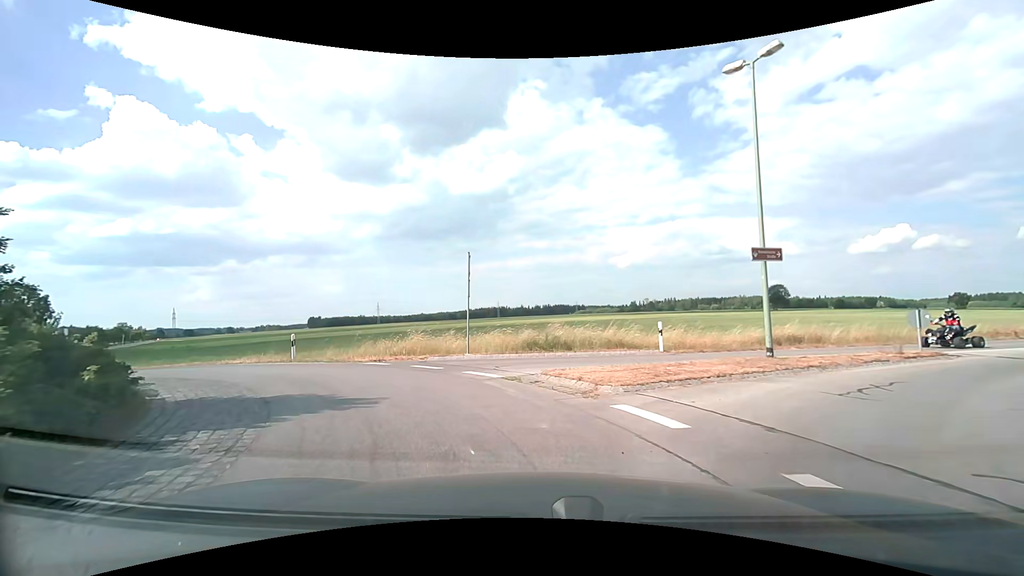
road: tertiary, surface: asphalt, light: Day
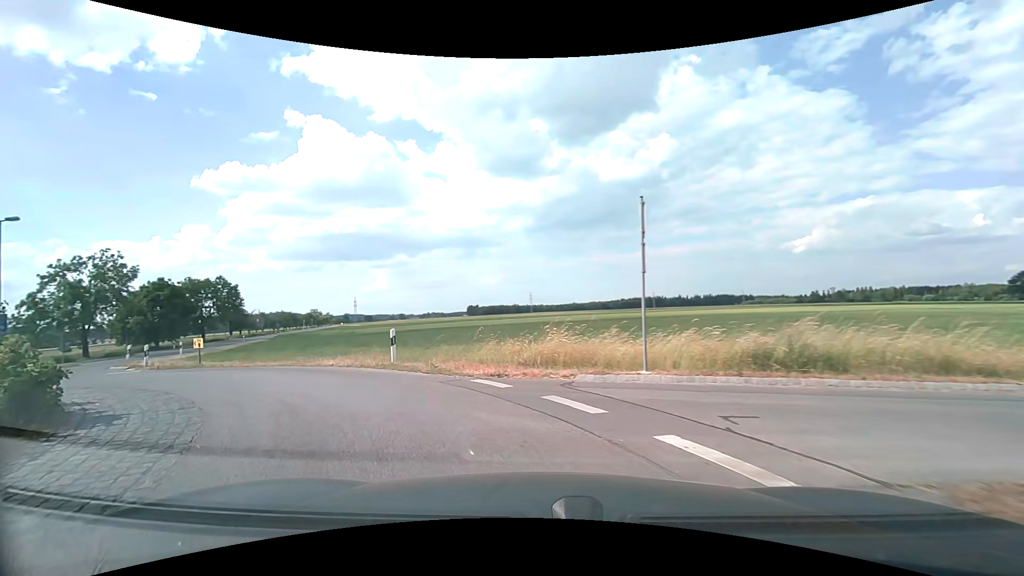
(-0.9, +6.9) m; -17°
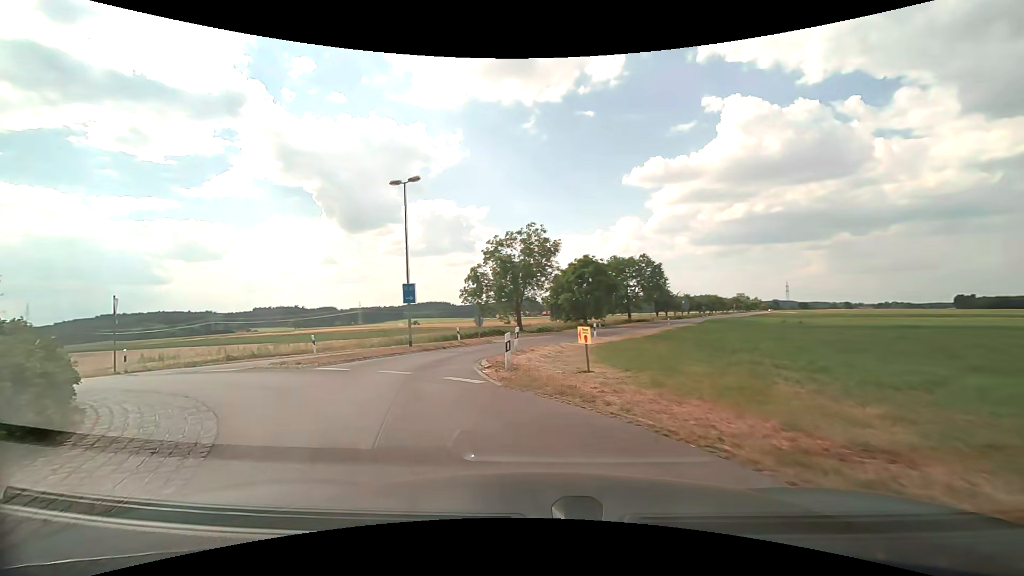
(-5.7, +12.3) m; -46°
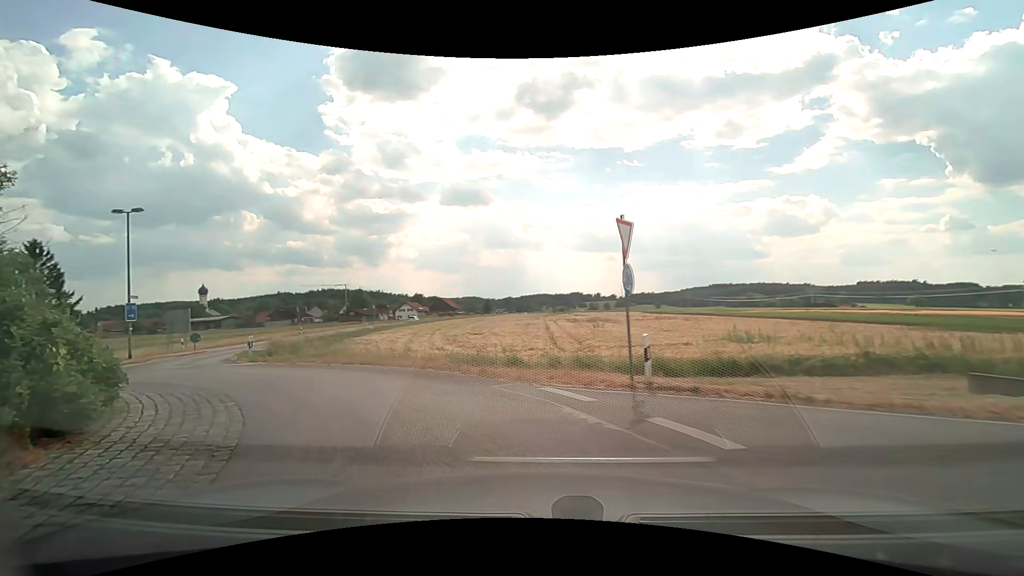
(-8.3, +14.6) m; -62°
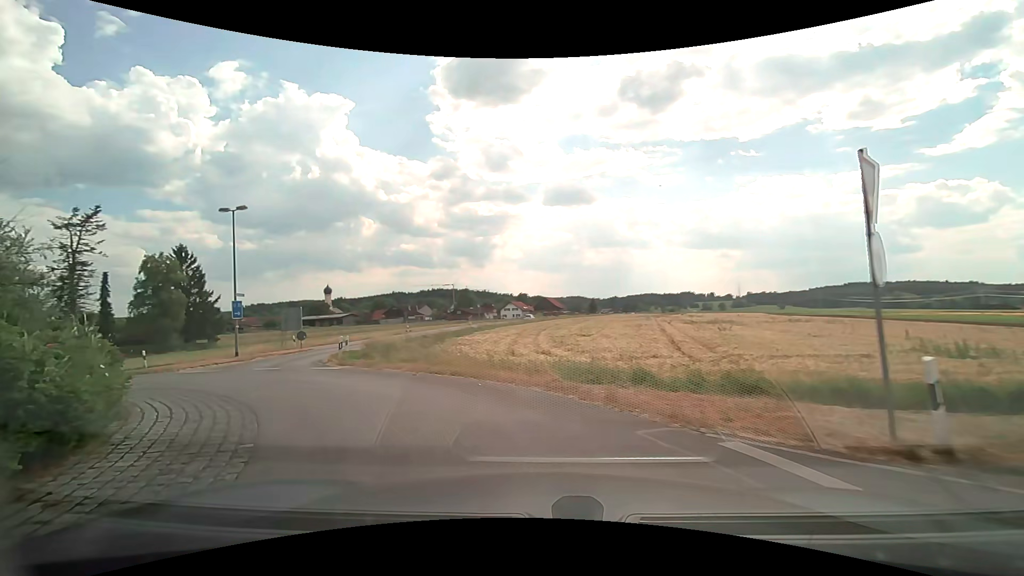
(-0.3, +3.4) m; -12°
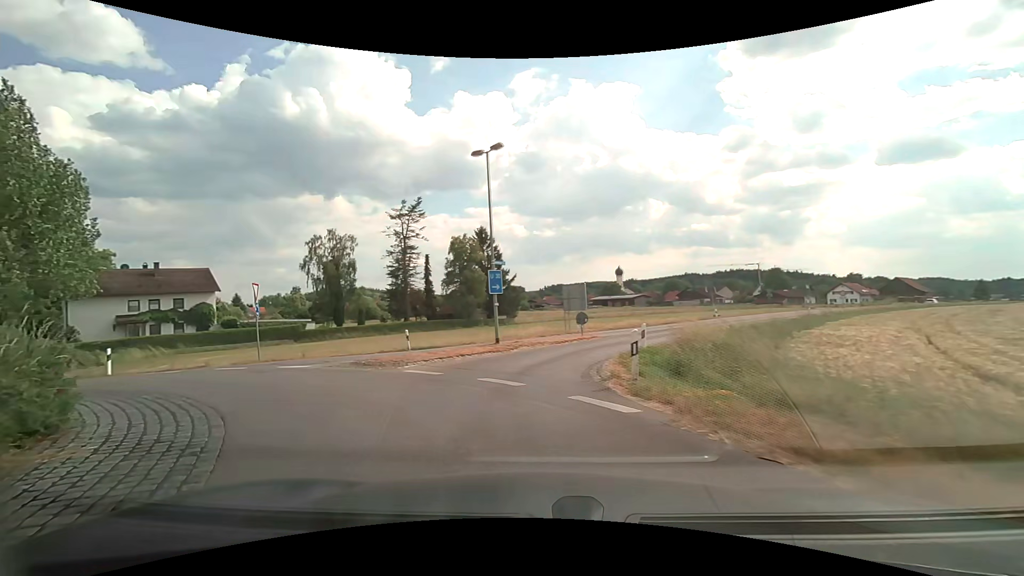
(-2.9, +10.0) m; -32°
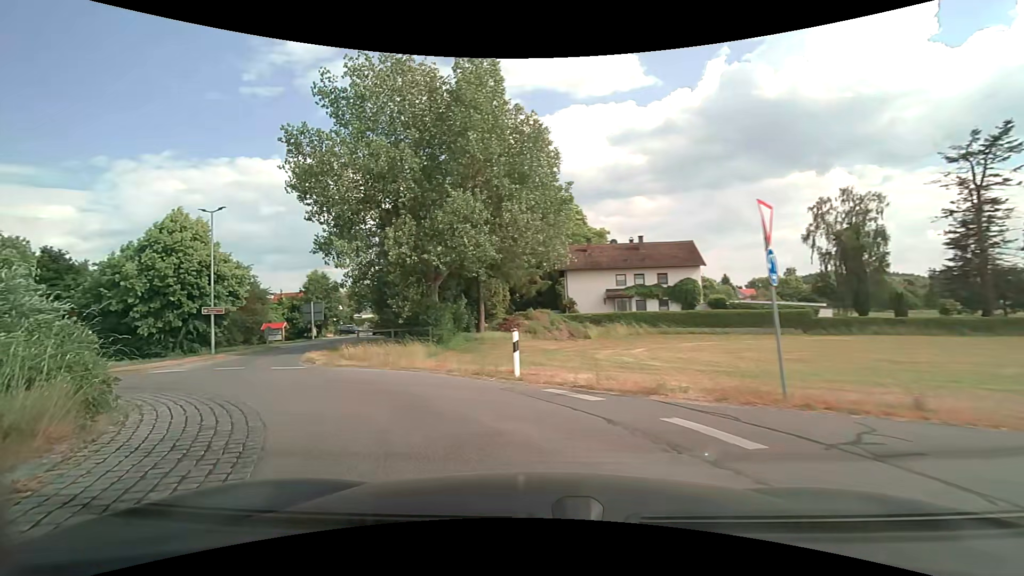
(-5.9, +12.6) m; -52°
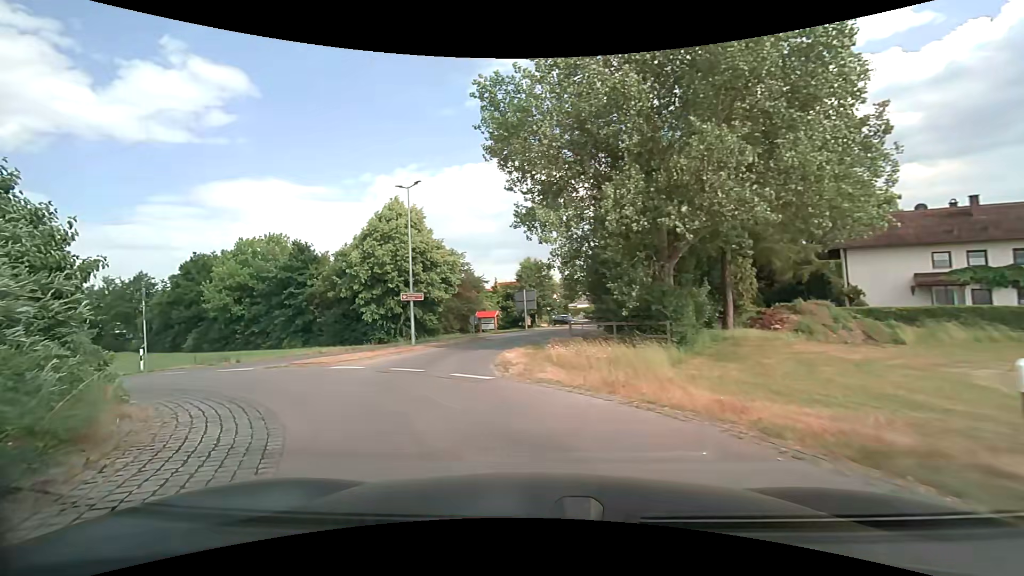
(-1.5, +6.8) m; -25°
(-3, +10) (-10, +16) (-20, +18) (-28, +13) (-33, +5) (-32, -5) (-26, -13) (-17, -16) (-7, -13) (+3, -11) m
